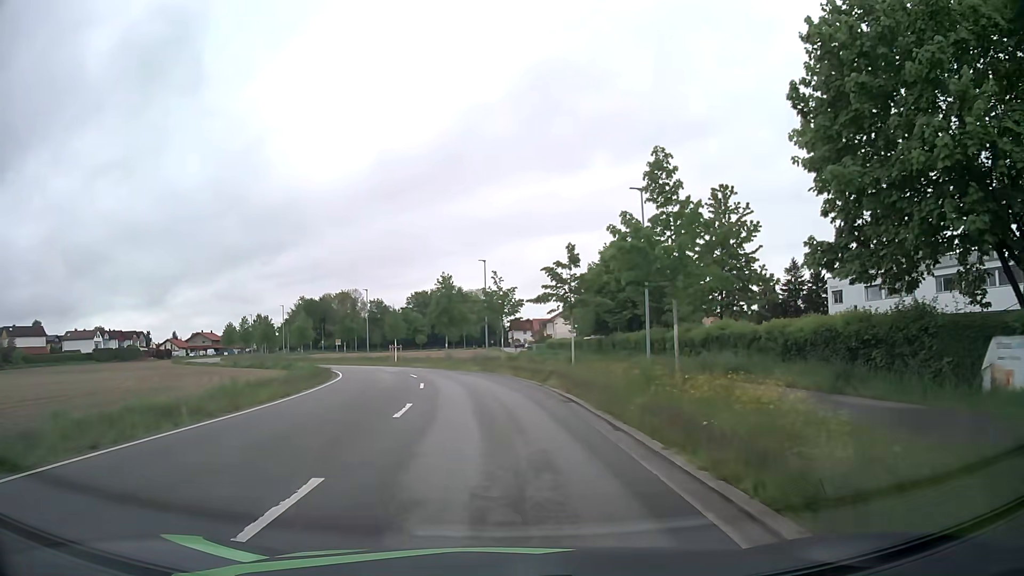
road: unclassified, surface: asphalt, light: Day
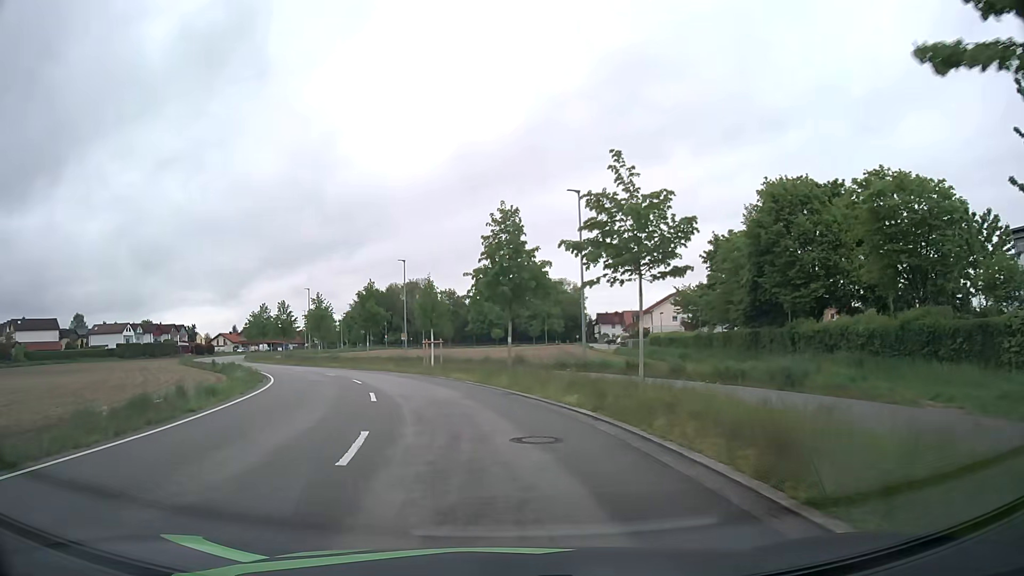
(-1.2, +23.3) m; -7°
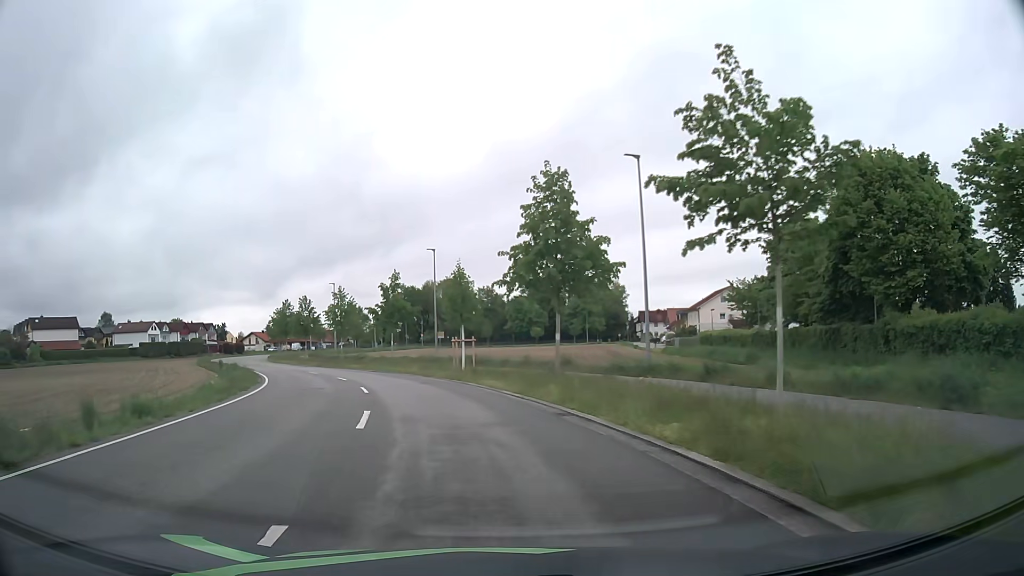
(-0.1, +5.7) m; -3°
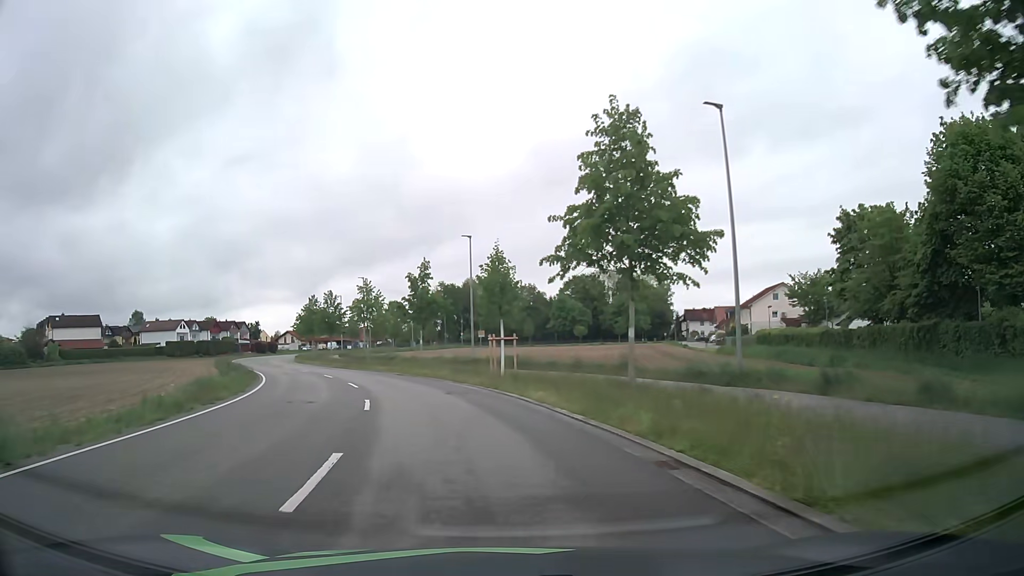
(-0.2, +5.6) m; -3°
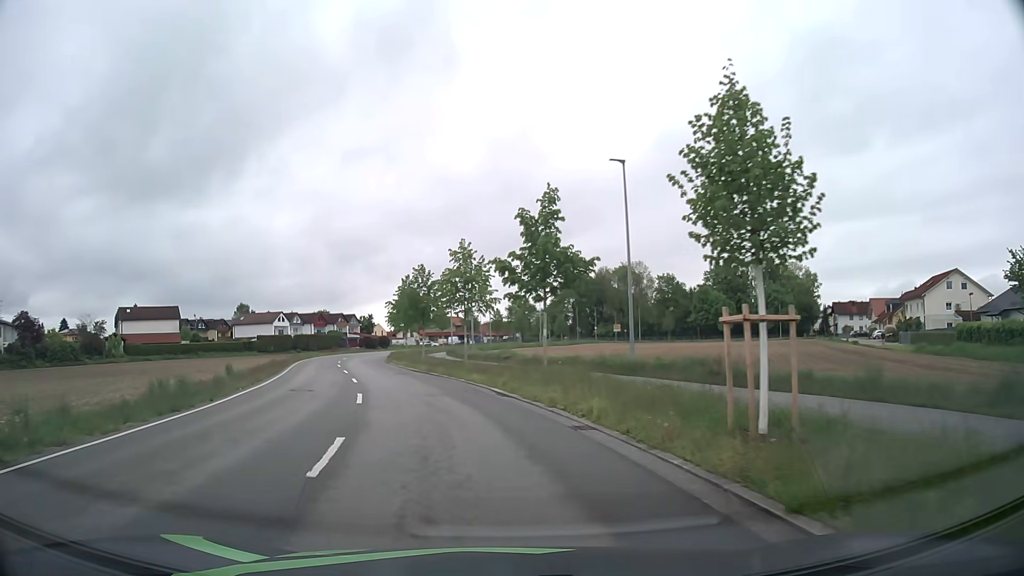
(-1.7, +16.7) m; -11°
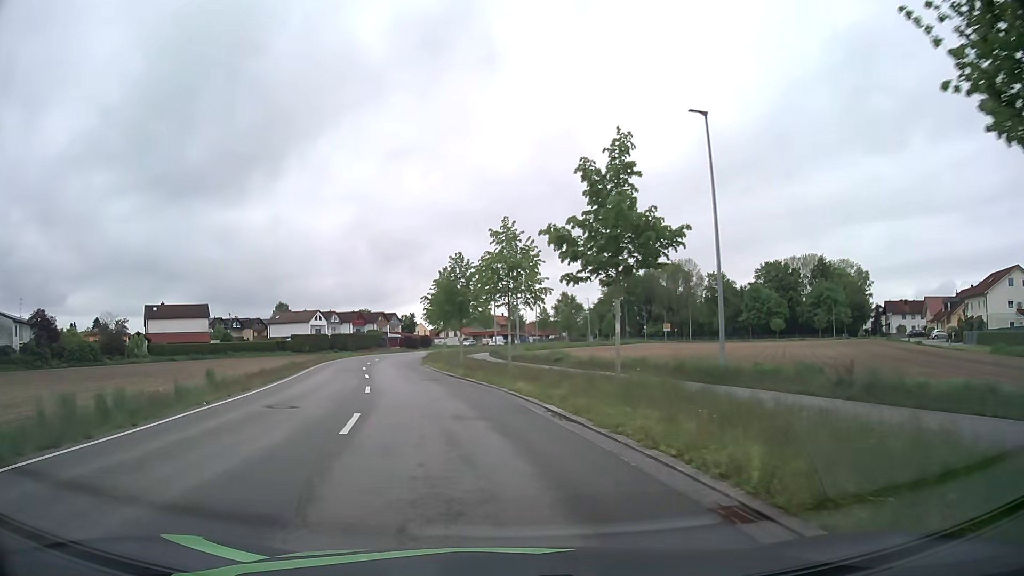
(-0.2, +5.7) m; -4°
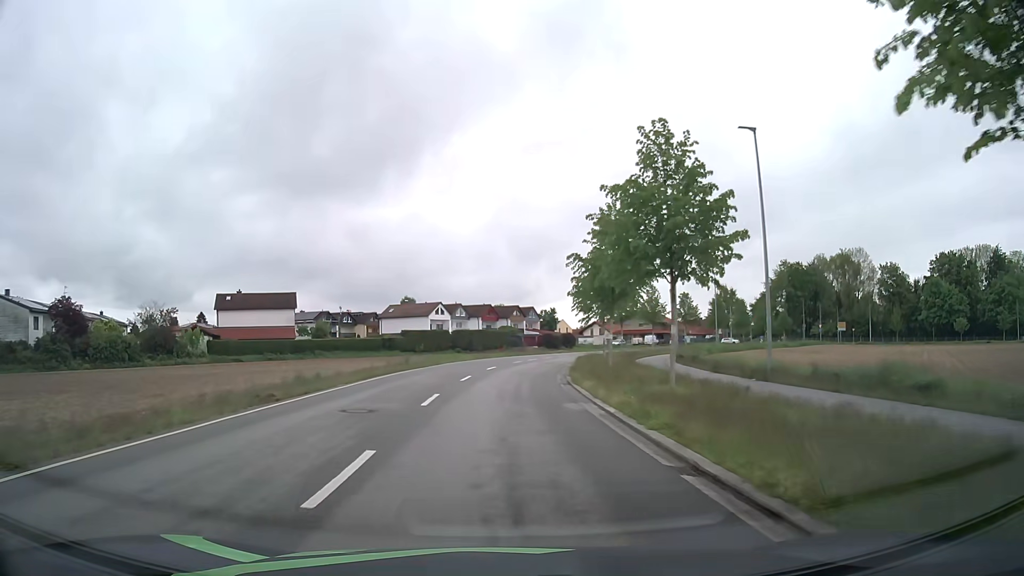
(-3.0, +23.1) m; -12°
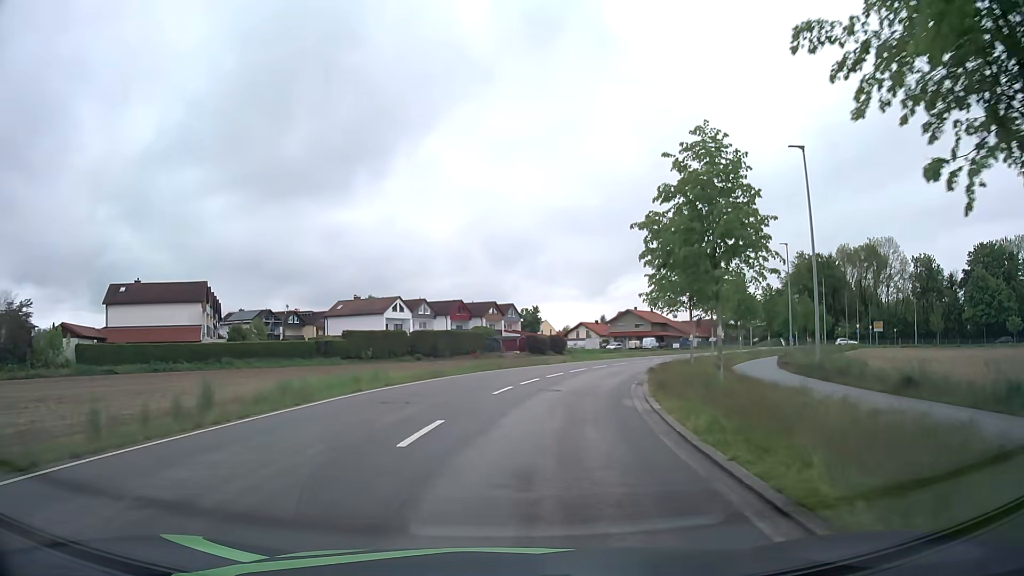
(+0.1, +23.9) m; +2°
(0, +10) (+2, +20) (+4, +30) (+8, +39) (+12, +48) (+17, +57) (+23, +65) (+29, +73) (+34, +81) (+40, +89) m
